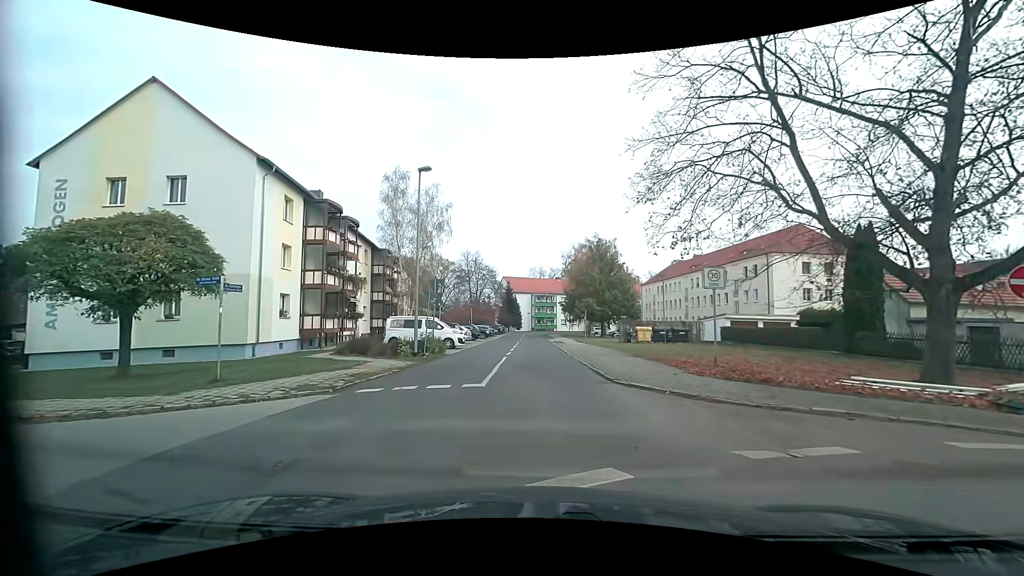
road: residential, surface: asphalt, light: Day
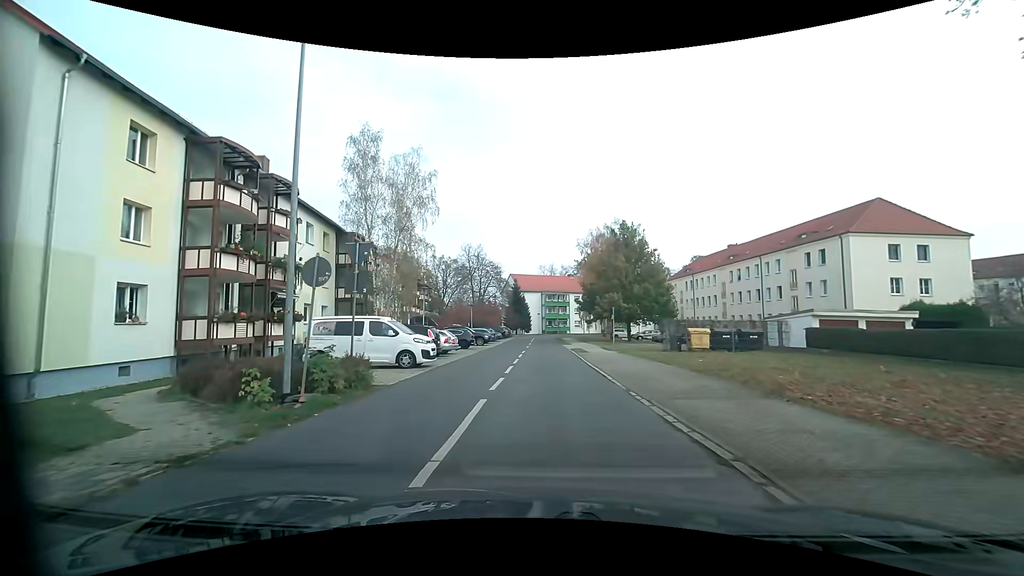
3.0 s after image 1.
(-0.2, +12.4) m; 0°
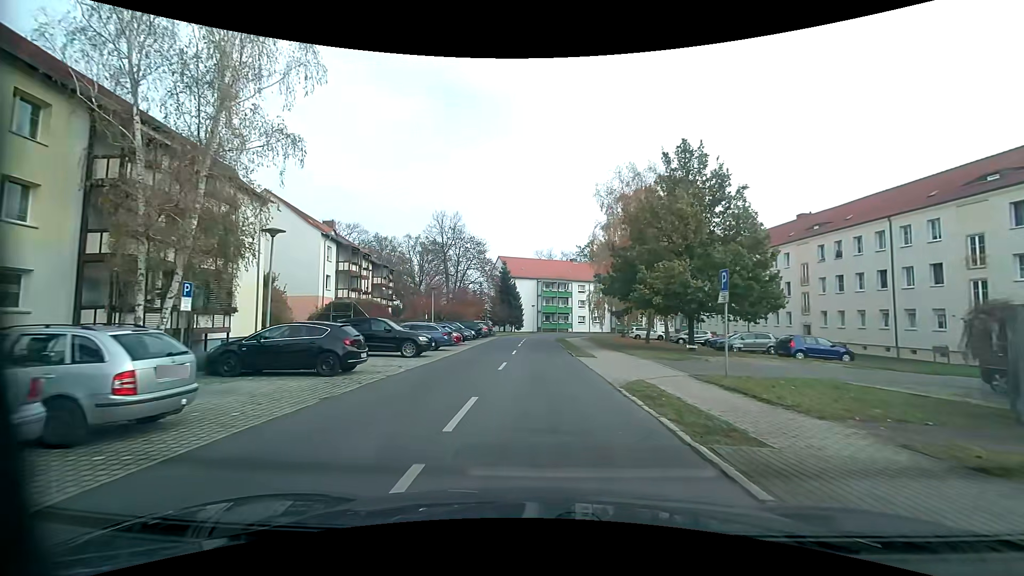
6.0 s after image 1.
(-0.3, +23.1) m; -1°
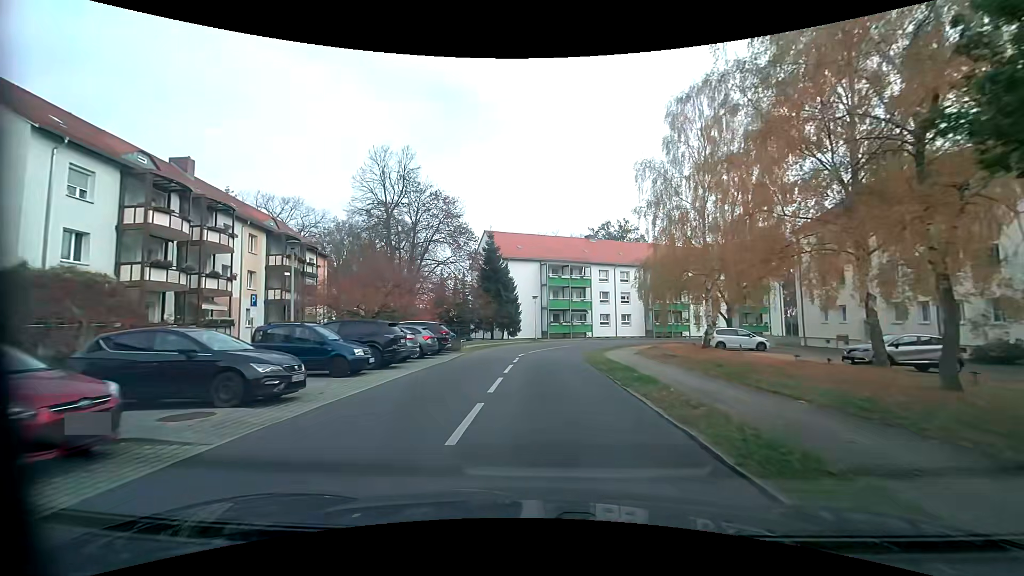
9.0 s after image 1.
(+0.1, +27.4) m; 0°
(0, +10) (0, +20) (+1, +30) (+4, +40) (+9, +48) (+16, +55) (+25, +60) (+34, +64) (+43, +68) (+52, +72) m
